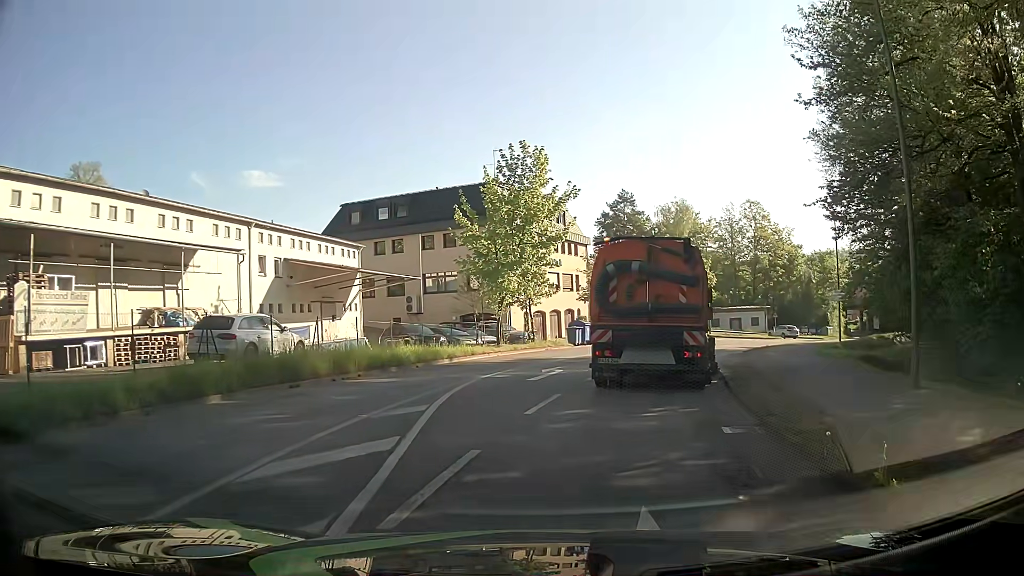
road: unclassified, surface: asphalt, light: Day
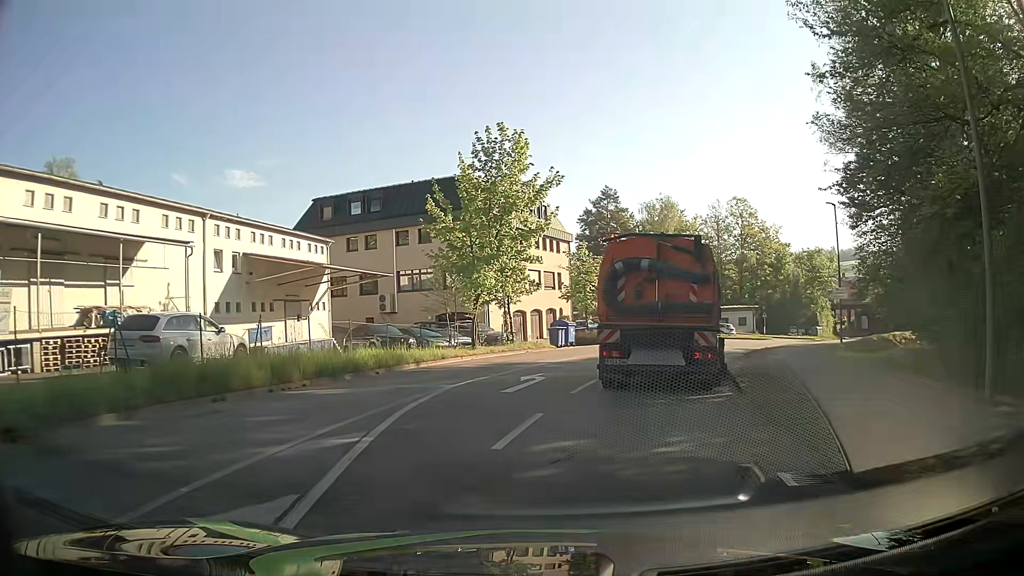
(0.0, +2.9) m; +1°
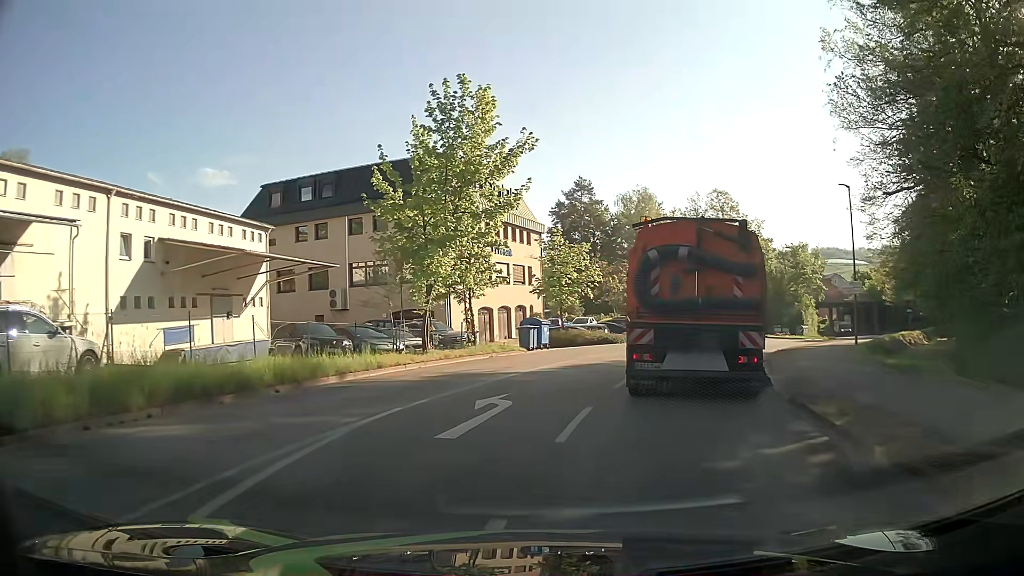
(0.0, +5.7) m; +3°
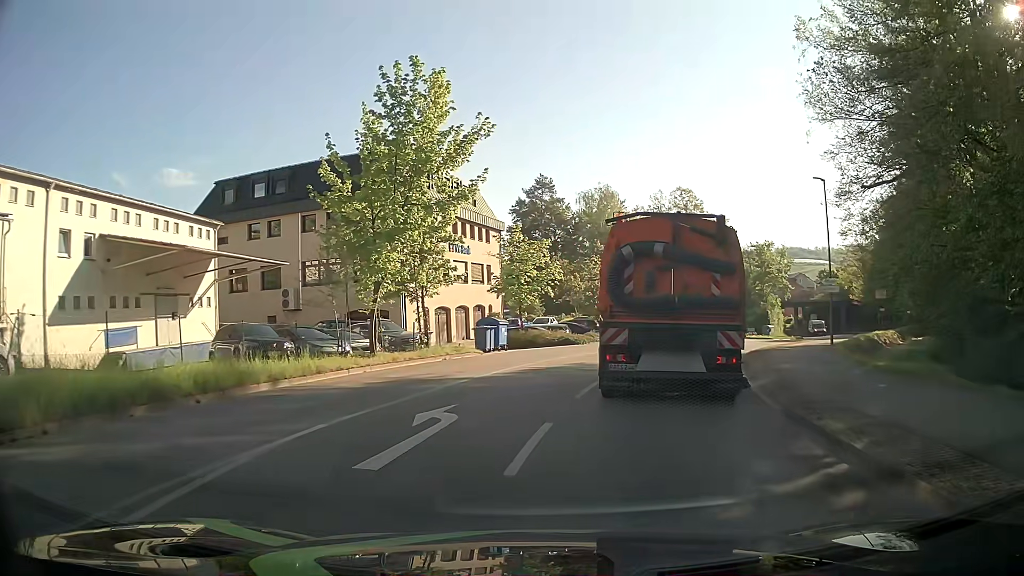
(0.0, +1.6) m; +2°
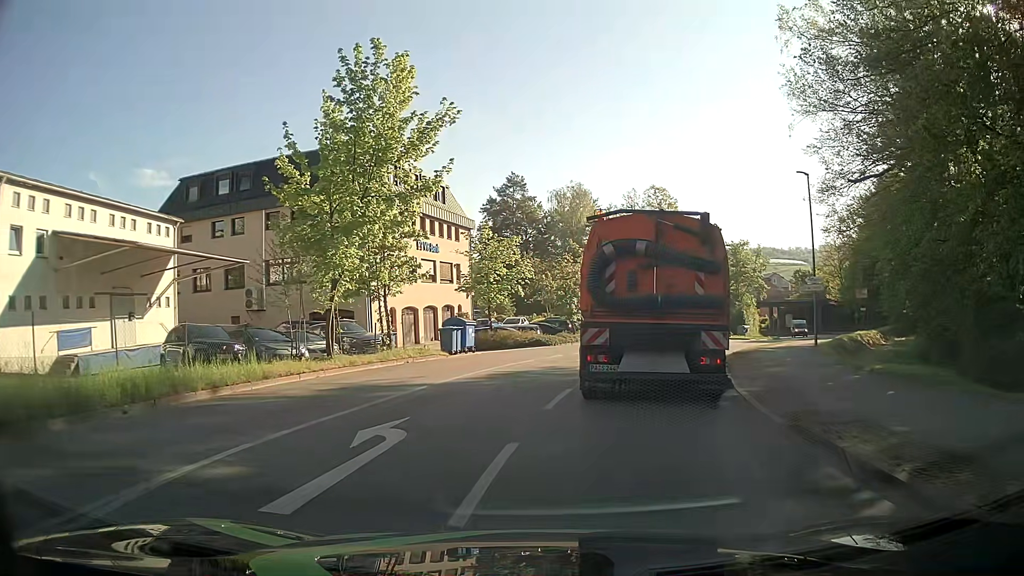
(+0.1, +1.5) m; +2°
